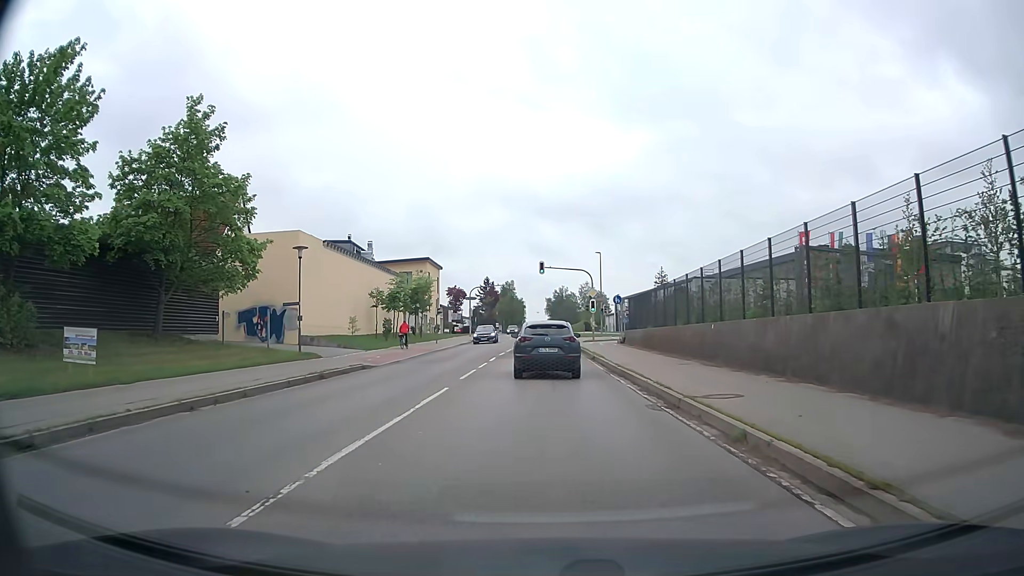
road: secondary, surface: asphalt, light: Day
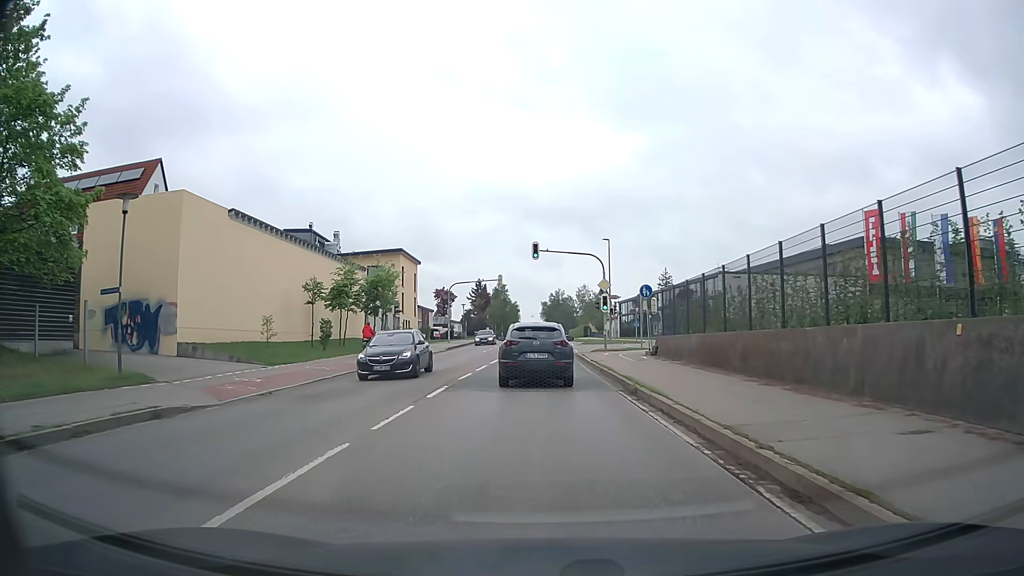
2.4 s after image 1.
(0.0, +14.2) m; 0°
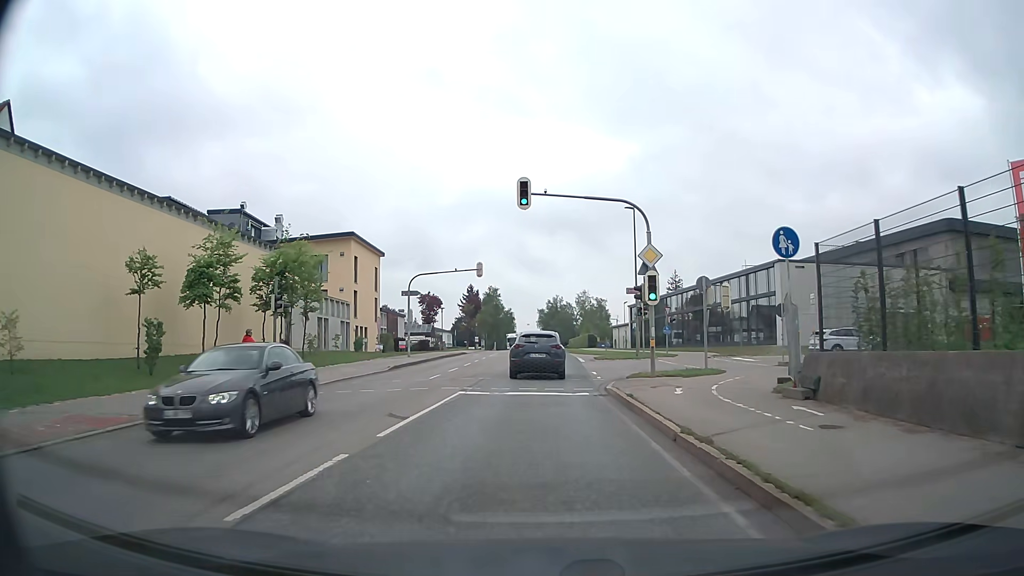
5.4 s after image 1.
(+0.1, +18.4) m; 0°
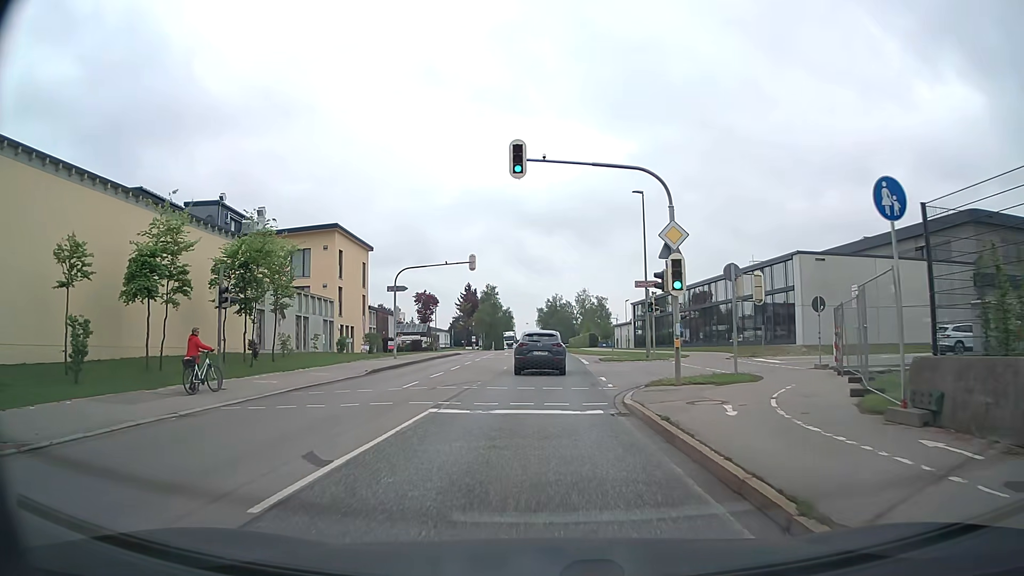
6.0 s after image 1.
(0.0, +4.3) m; 0°
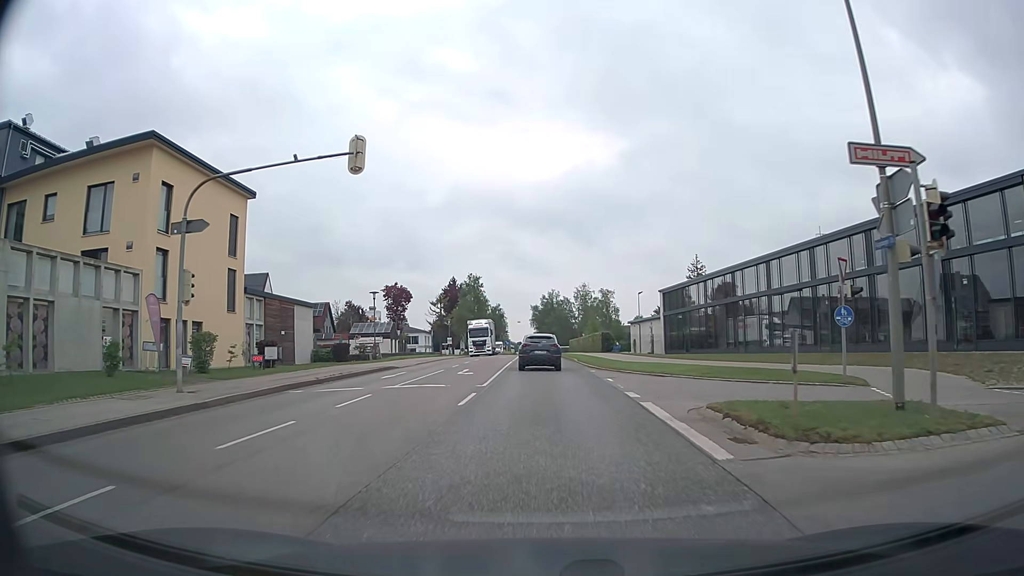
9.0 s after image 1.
(+0.2, +26.7) m; 0°
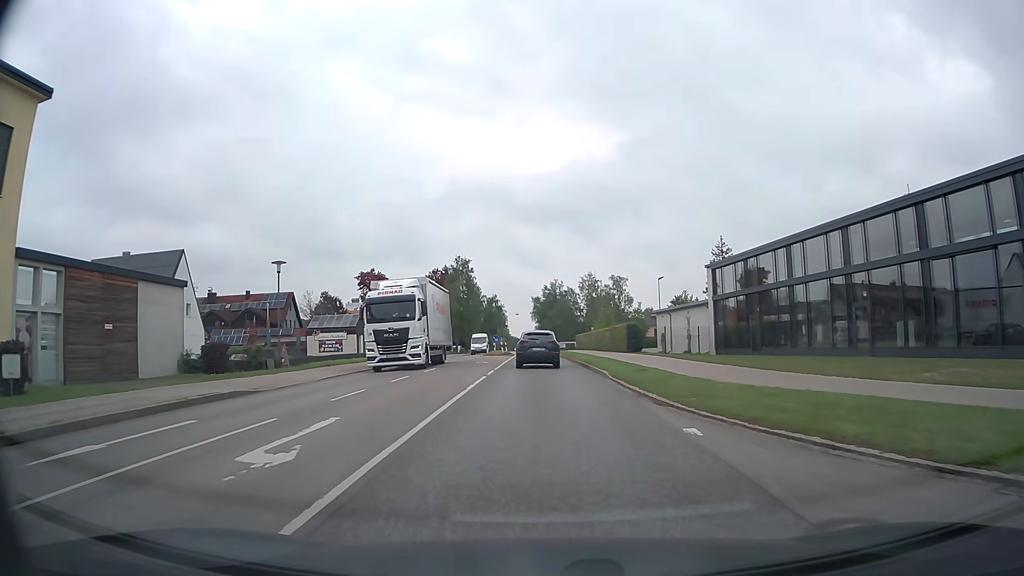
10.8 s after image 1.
(+0.1, +19.3) m; 0°
(0, +10) (0, +20) (0, +30) (0, +40) (0, +50) (-1, +60) (-1, +70) (-1, +80) (-1, +90) (-1, +100) m
